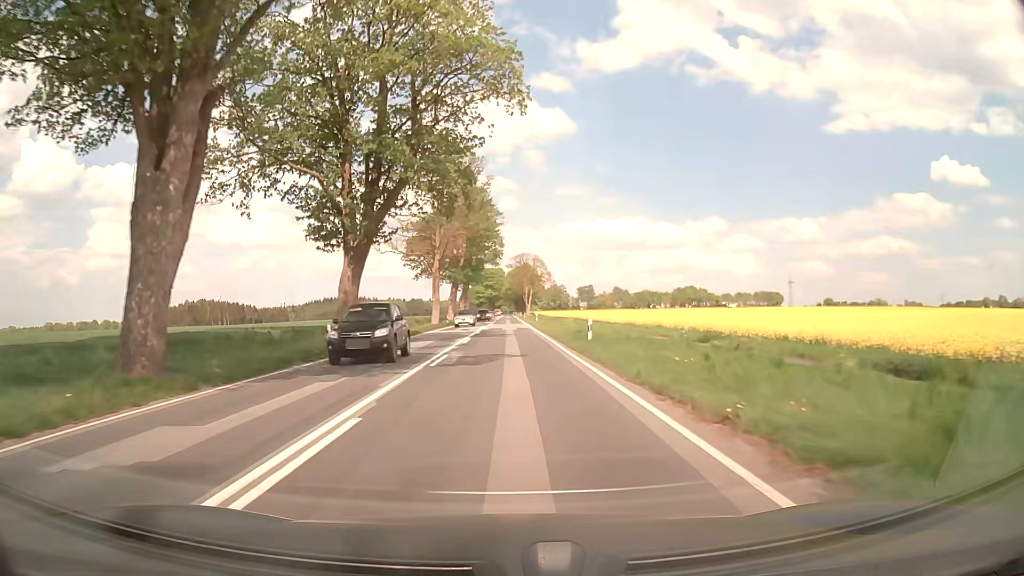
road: primary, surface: asphalt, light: Day
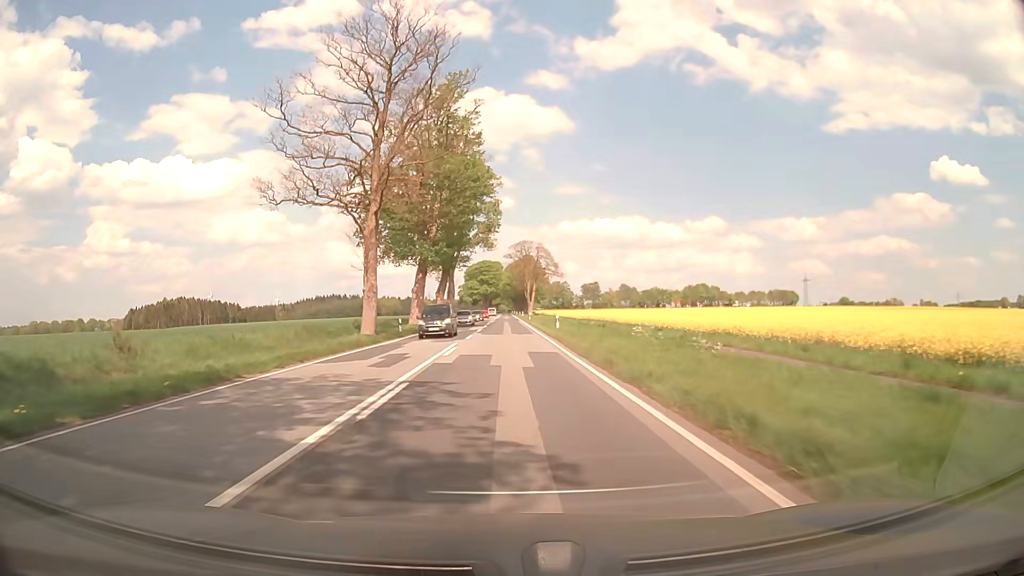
(+0.1, +32.7) m; 0°
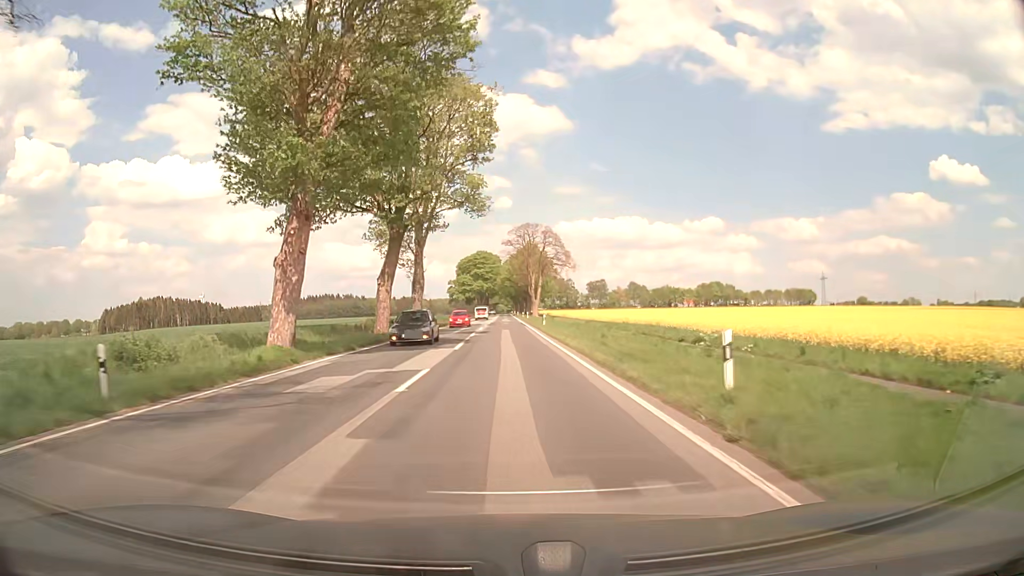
(+0.2, +33.0) m; 0°
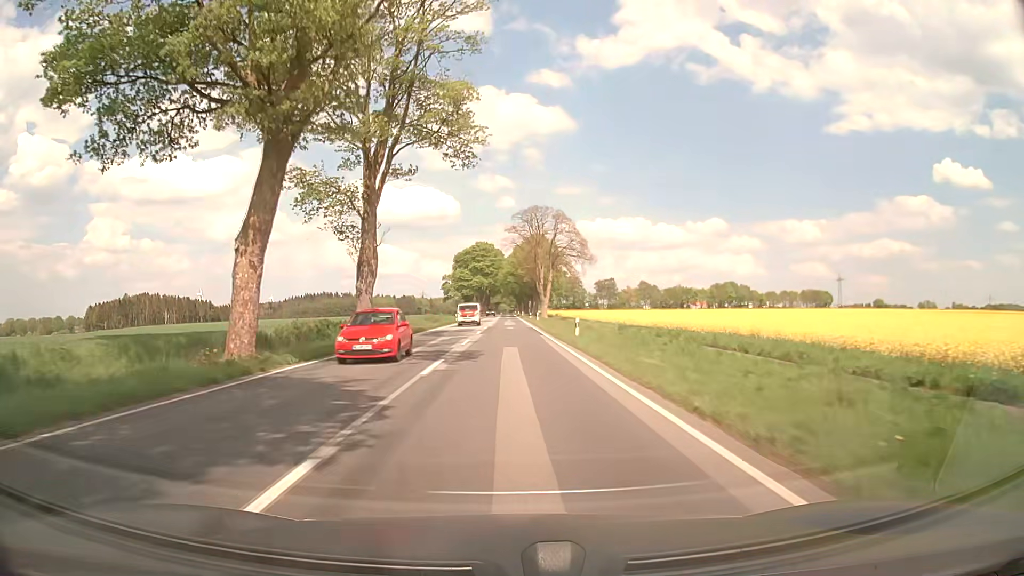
(+0.1, +22.1) m; 0°
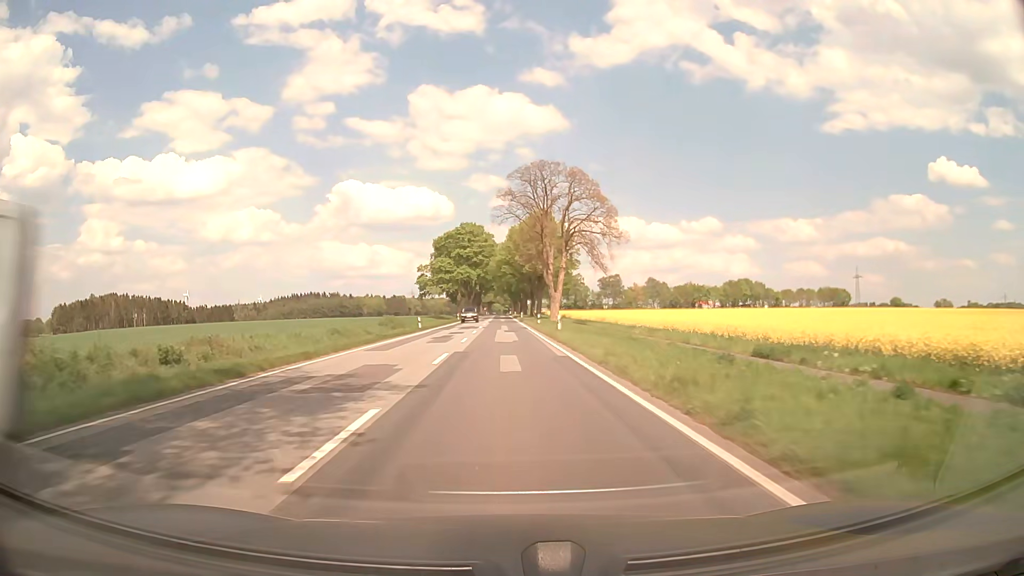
(+0.1, +33.4) m; +1°
(0, +10) (0, +20) (0, +30) (0, +40) (0, +50) (0, +60) (-1, +70) (-1, +80) (-1, +90) (-1, +100) m
